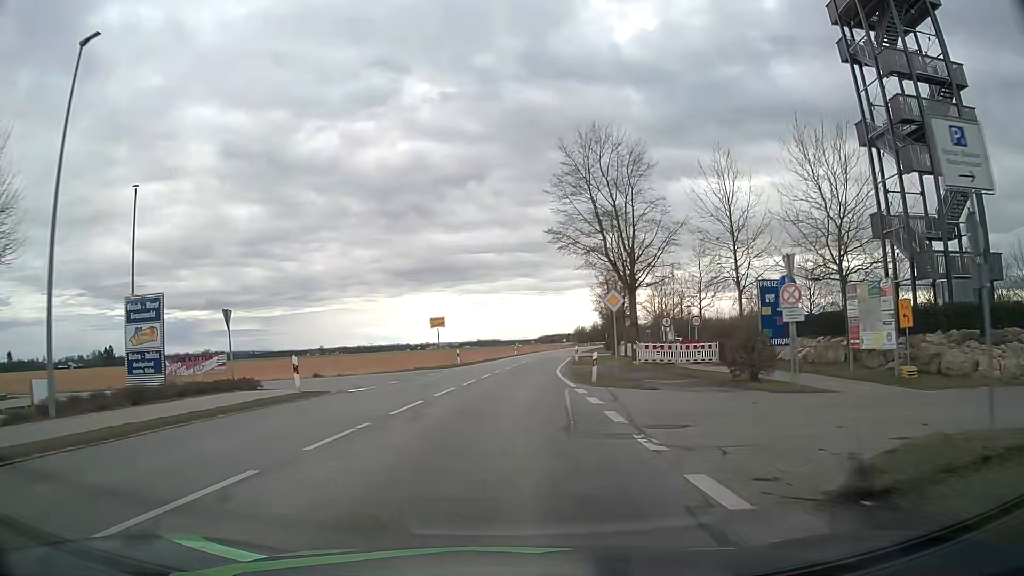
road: tertiary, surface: asphalt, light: Day
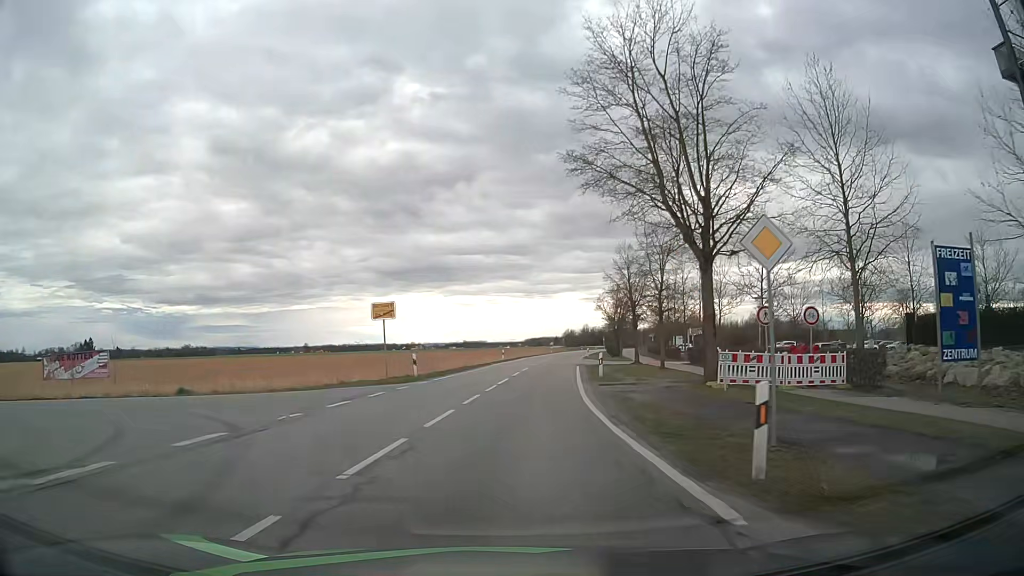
(0.0, +15.2) m; +1°
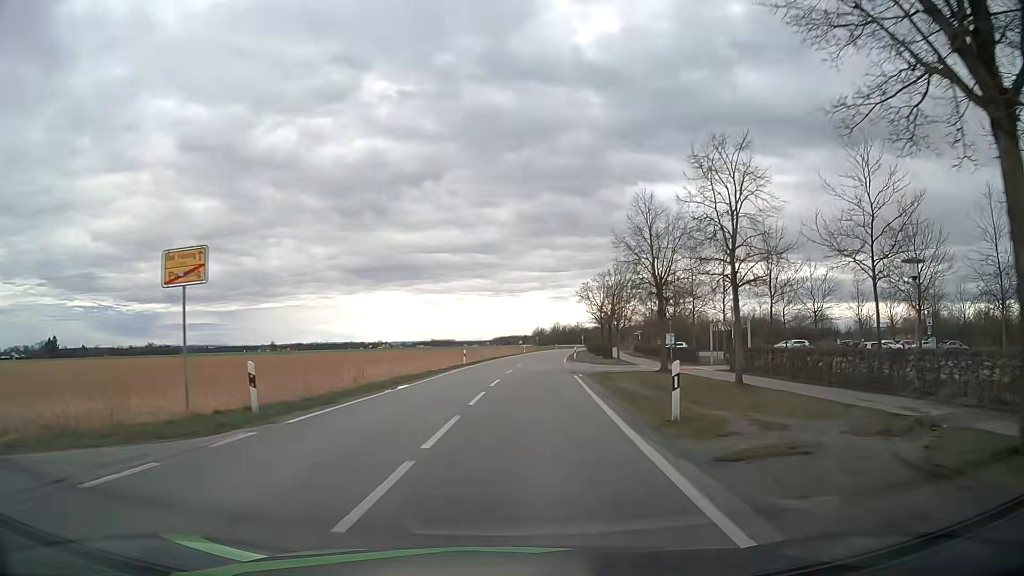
(+0.3, +15.2) m; +3°
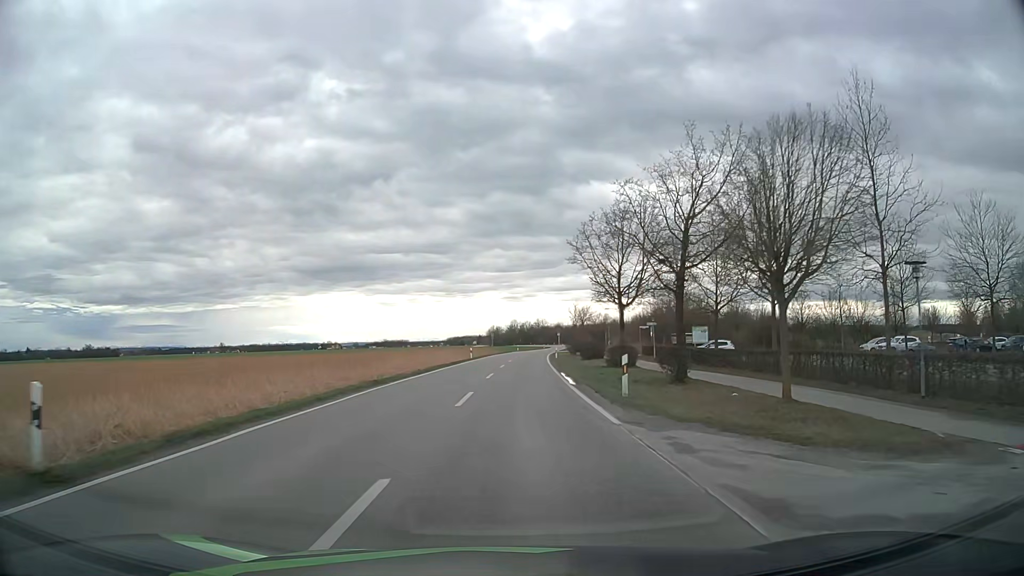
(+1.6, +38.1) m; +4°
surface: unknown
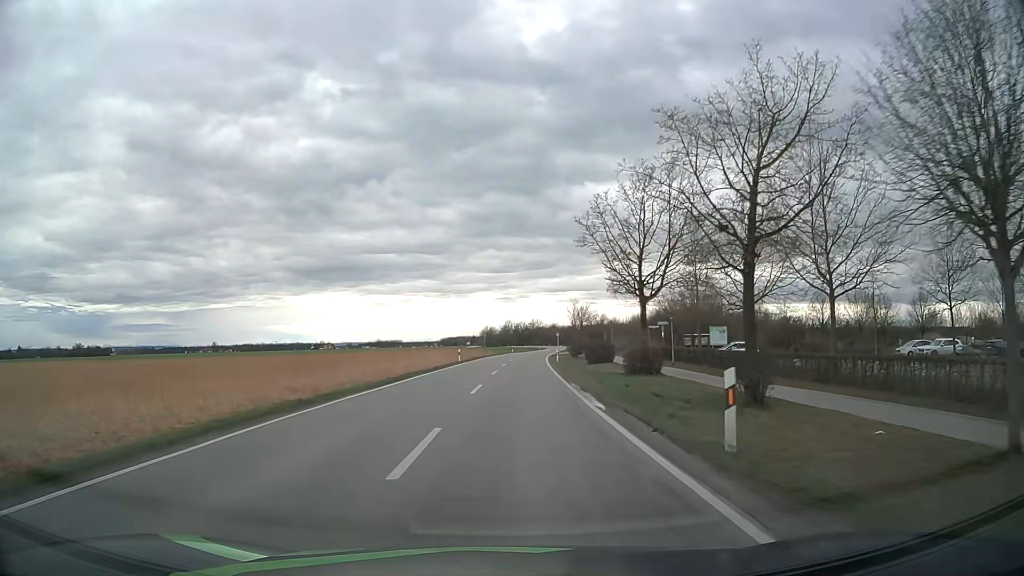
(0.0, +7.6) m; 0°
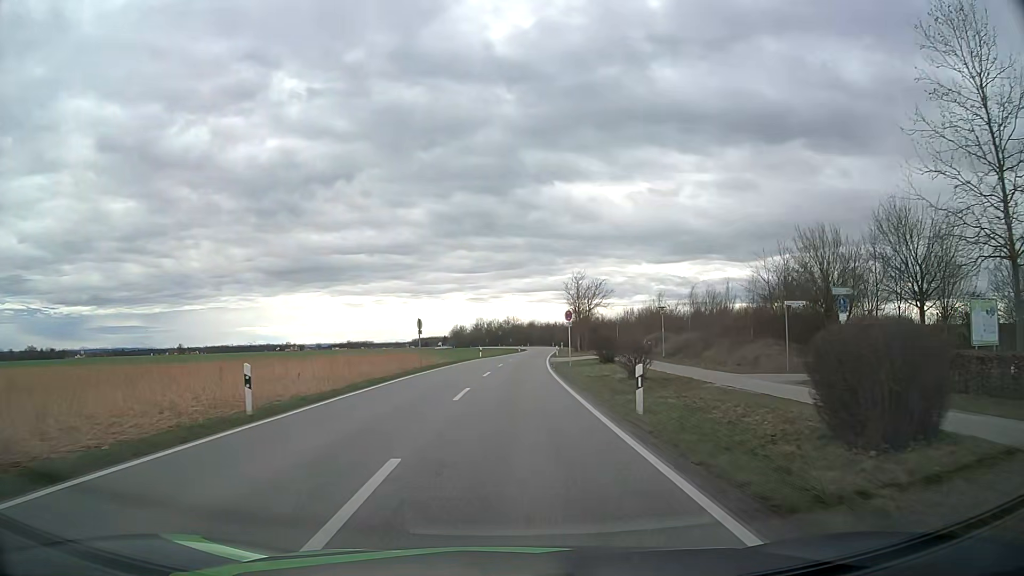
(+0.9, +38.3) m; +2°
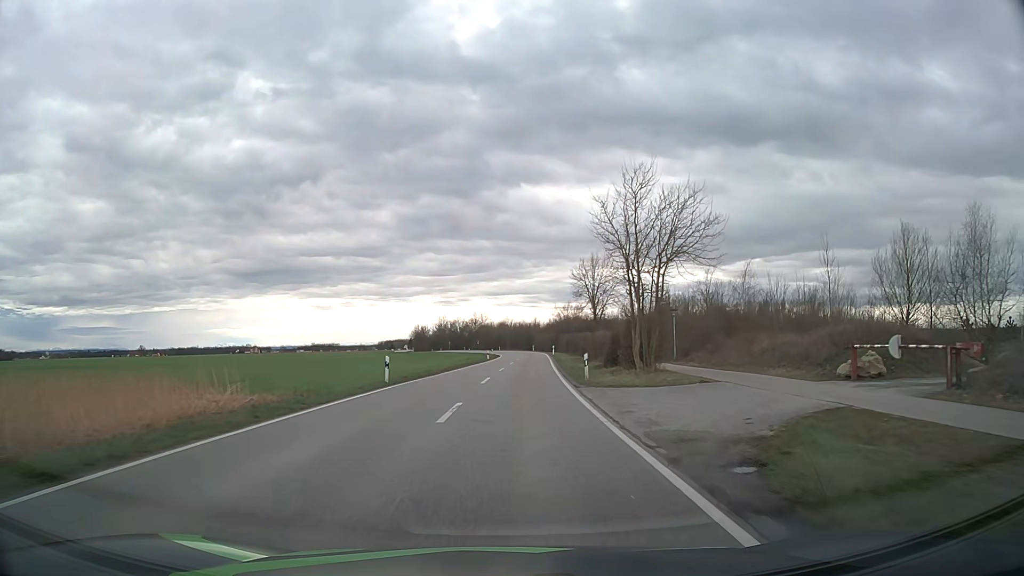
(+0.7, +40.6) m; +2°
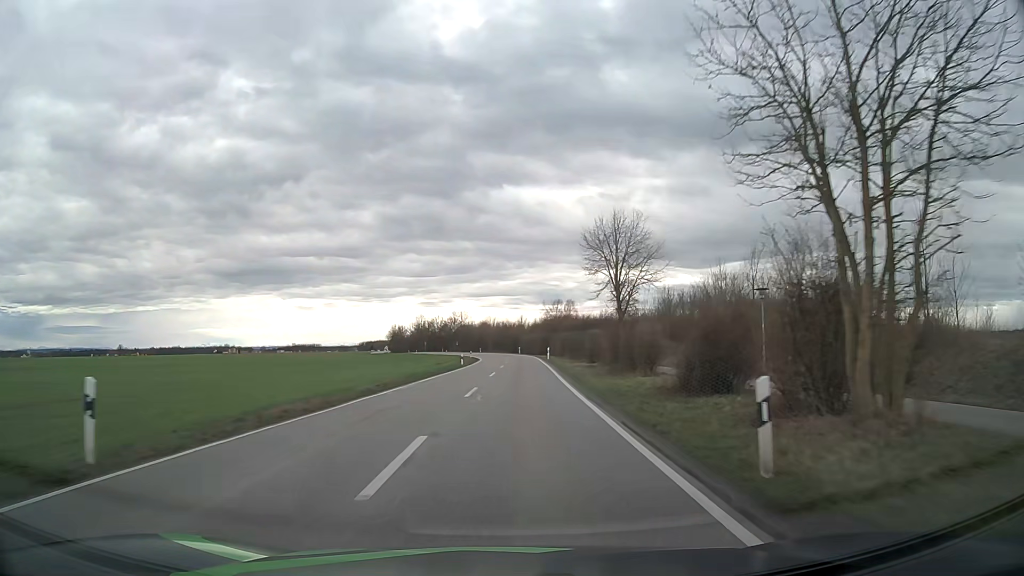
(+0.2, +18.5) m; +1°
